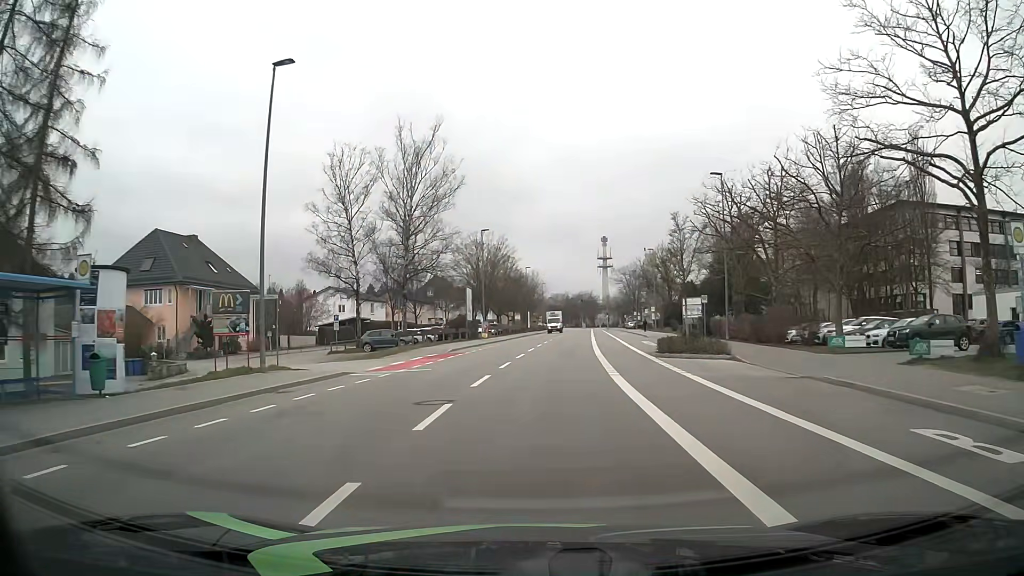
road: tertiary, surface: asphalt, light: Day
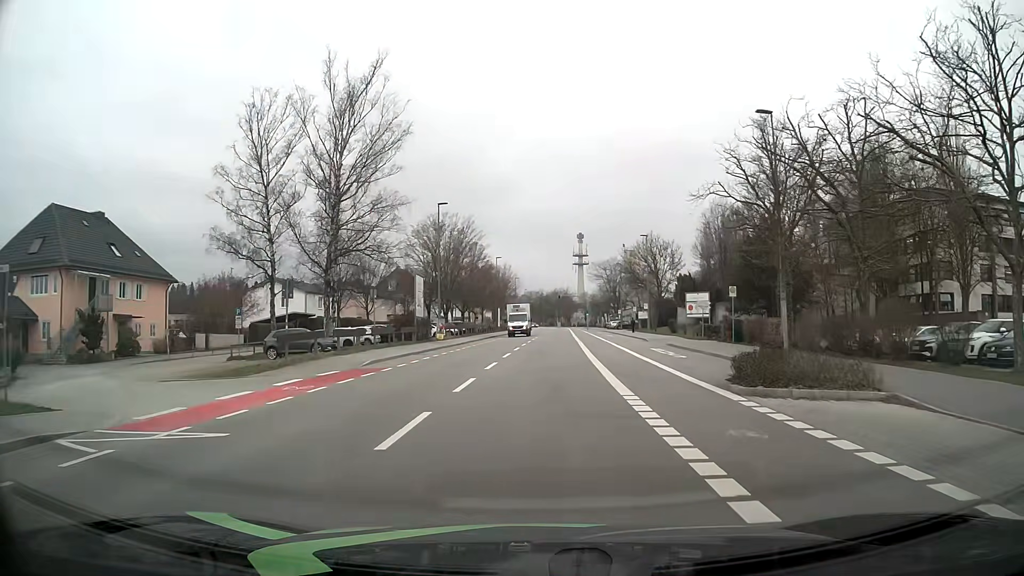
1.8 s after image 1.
(+0.3, +13.4) m; +2°
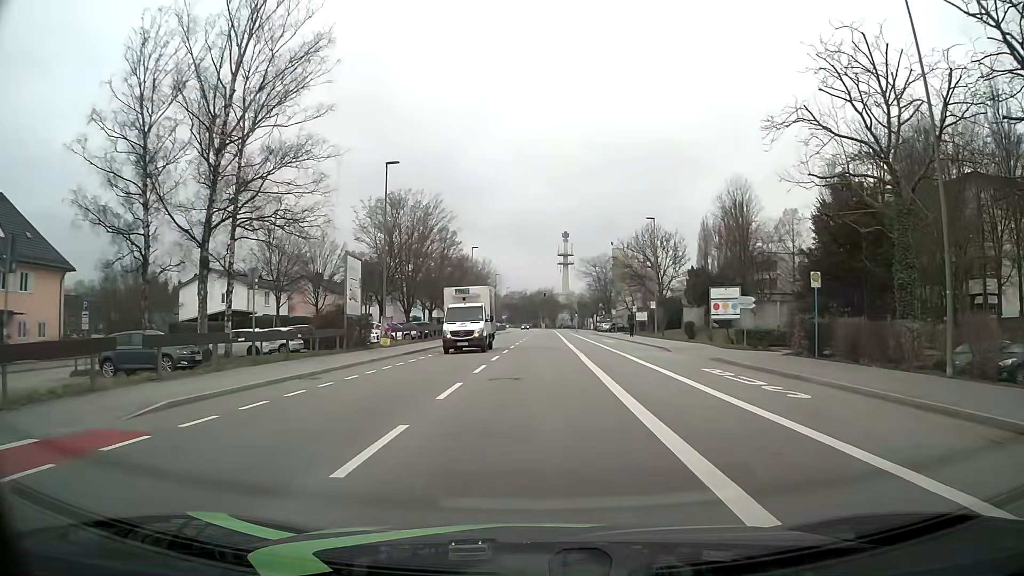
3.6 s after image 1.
(+0.2, +13.4) m; +1°
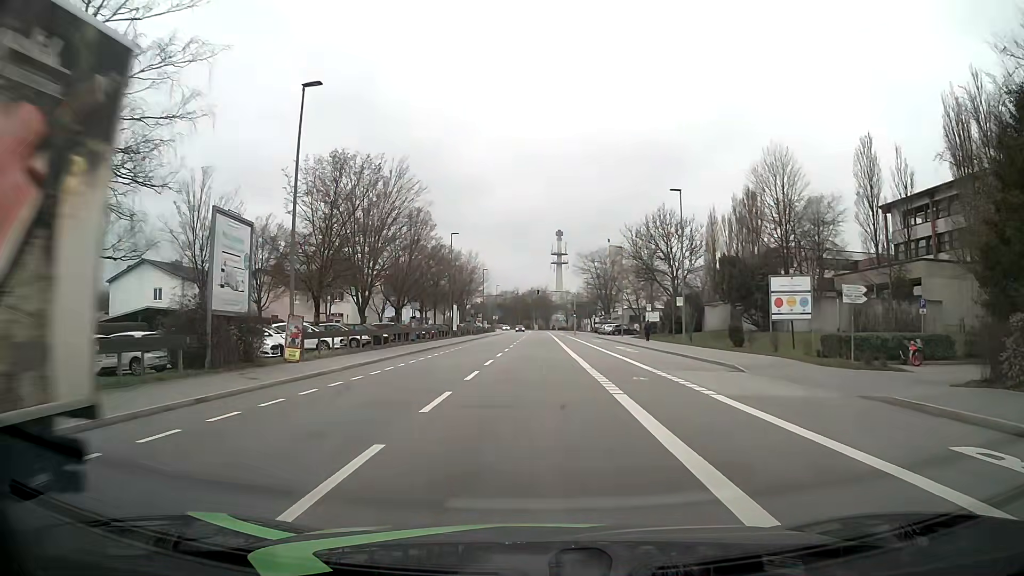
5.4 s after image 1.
(+0.2, +13.4) m; +1°
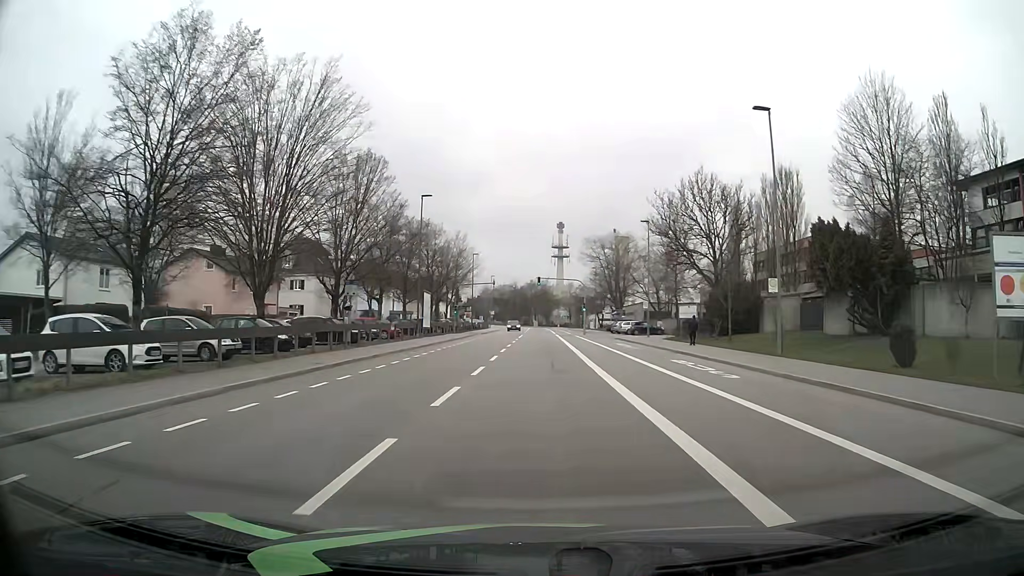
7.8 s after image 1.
(0.0, +17.8) m; -1°
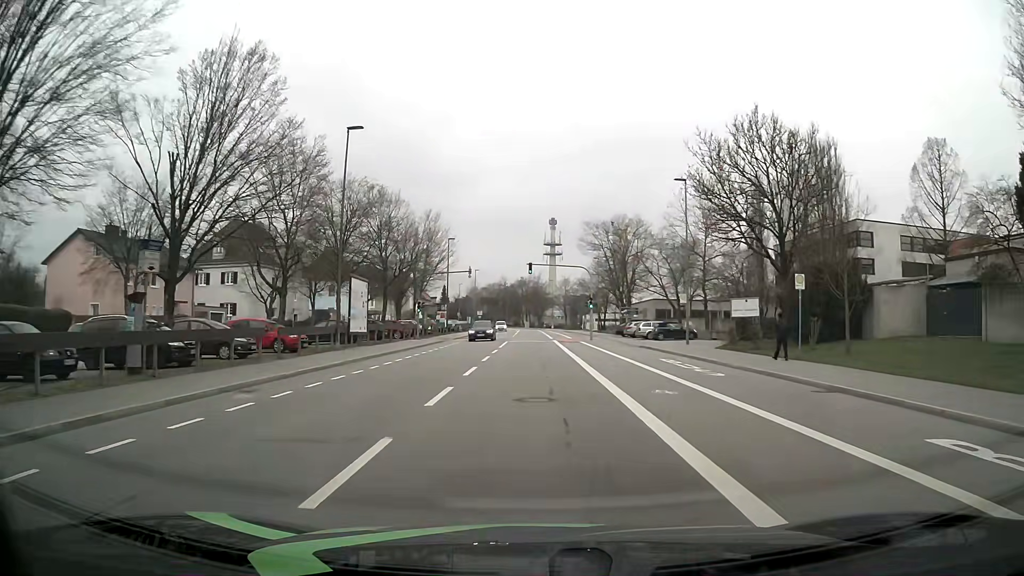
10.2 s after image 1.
(+0.3, +17.9) m; +1°
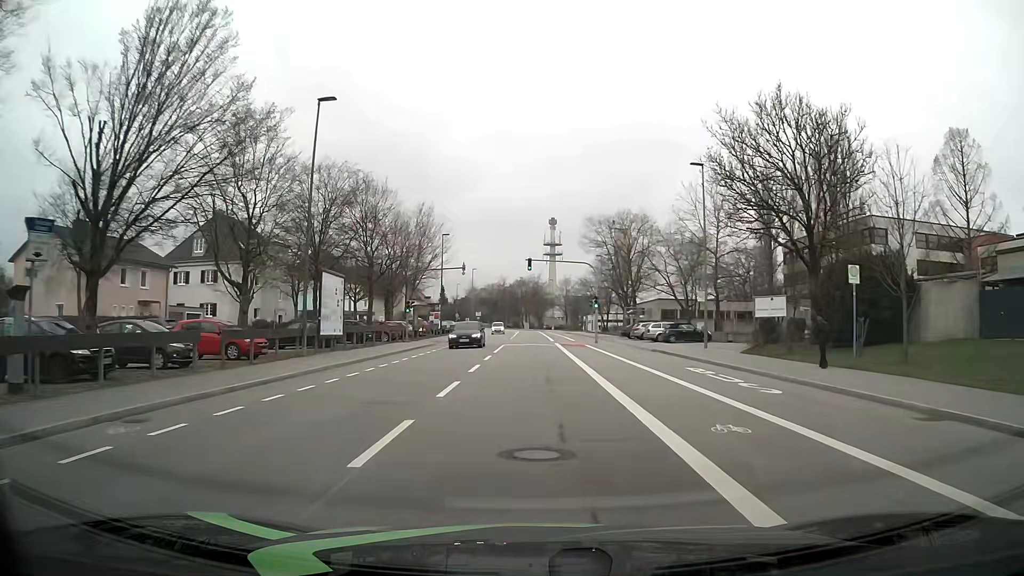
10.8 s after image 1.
(0.0, +4.5) m; 0°
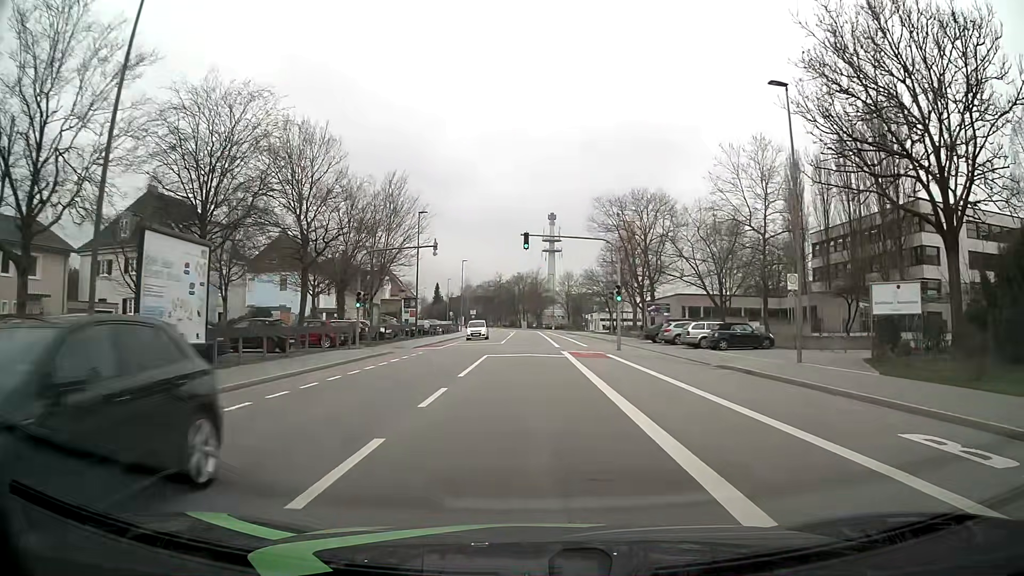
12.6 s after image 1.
(-0.1, +13.5) m; 0°
(0, +10) (0, +20) (0, +30) (0, +40) (0, +50) (0, +60) (-1, +70) (-1, +80) (-1, +90) (-1, +100) m
